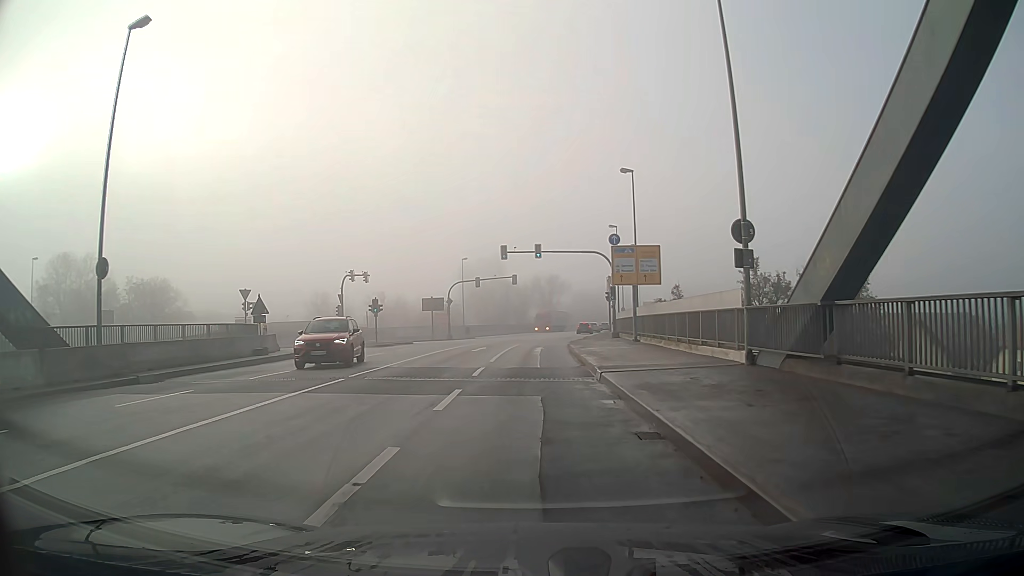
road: primary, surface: asphalt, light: Day
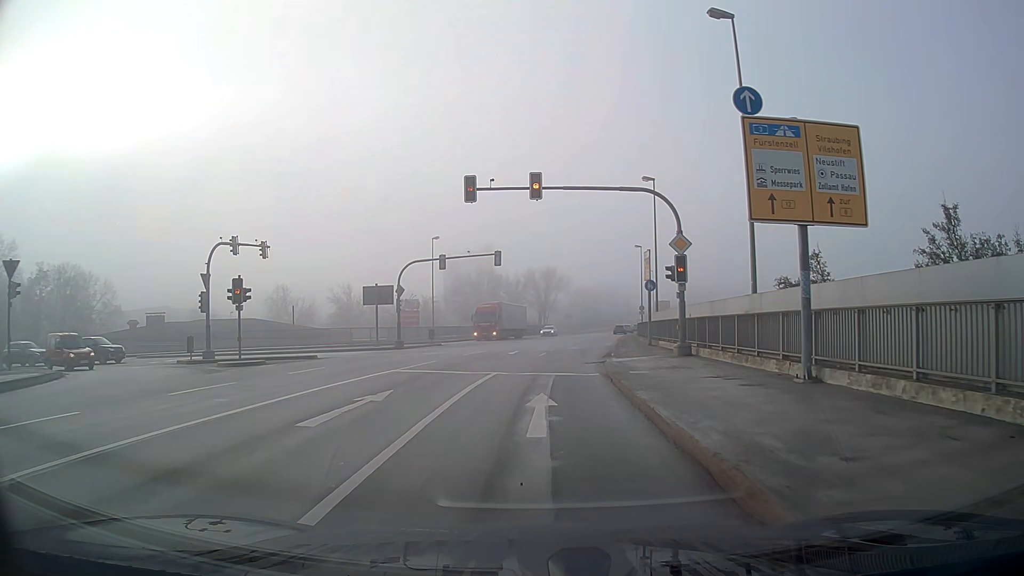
(+0.1, +22.4) m; +1°
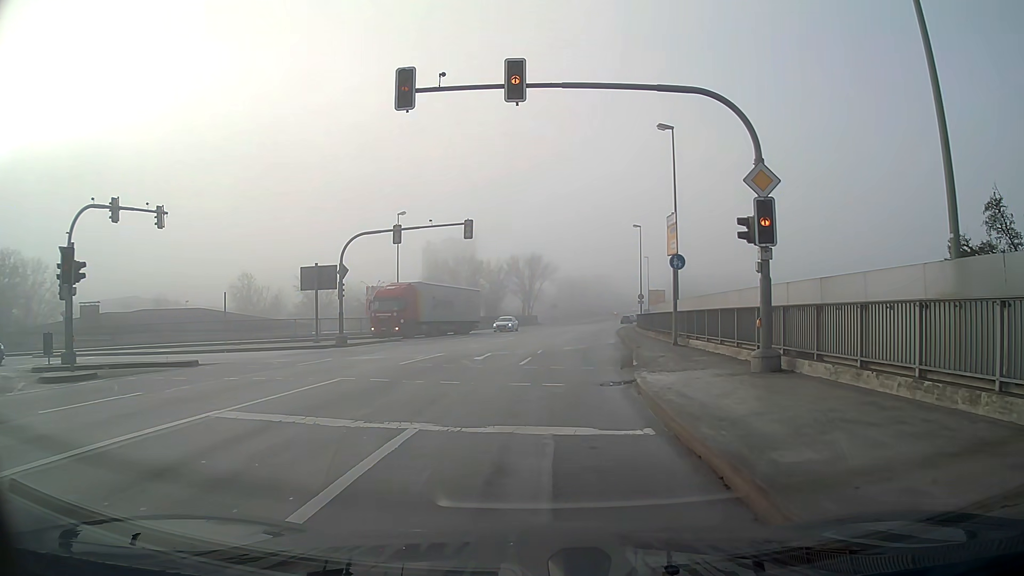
(+0.1, +9.8) m; +1°
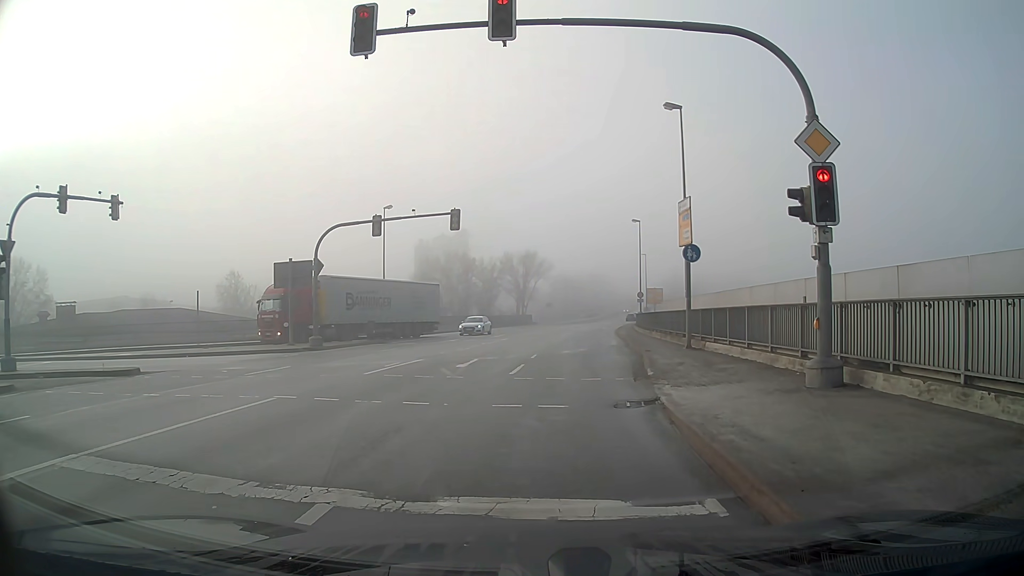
(0.0, +3.0) m; 0°
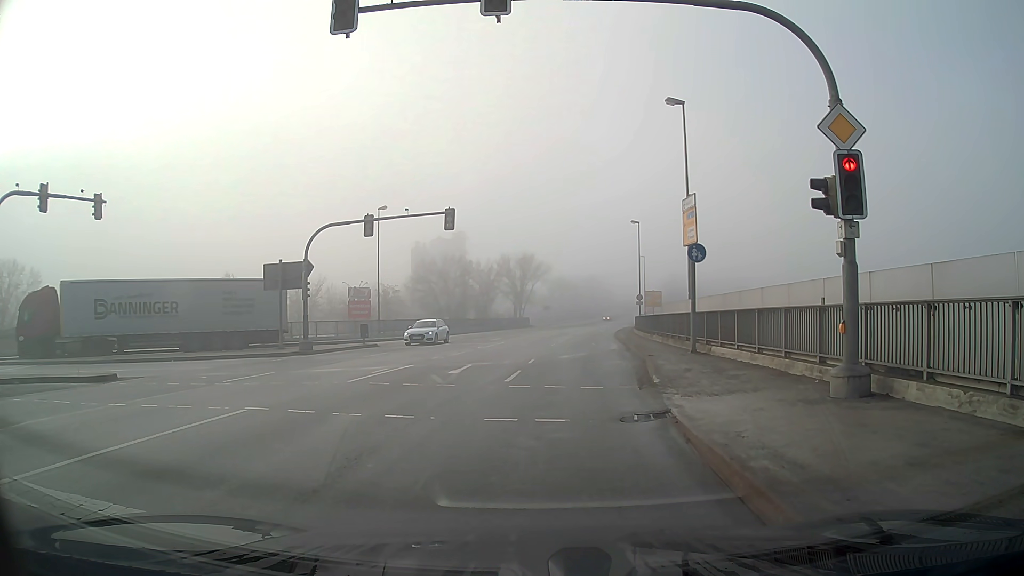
(0.0, +1.1) m; 0°
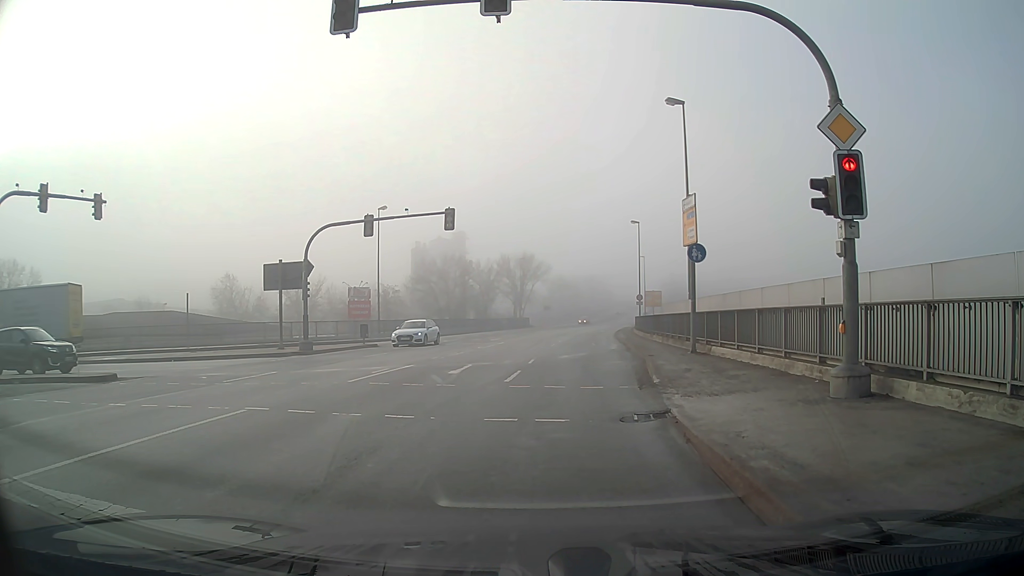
(0.0, 0.0) m; 0°
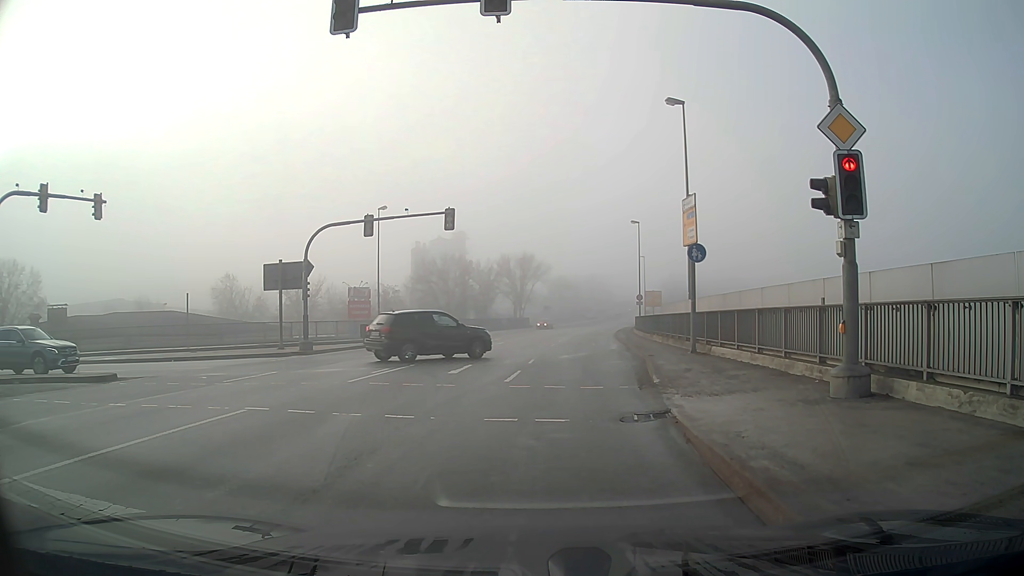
(0.0, 0.0) m; 0°
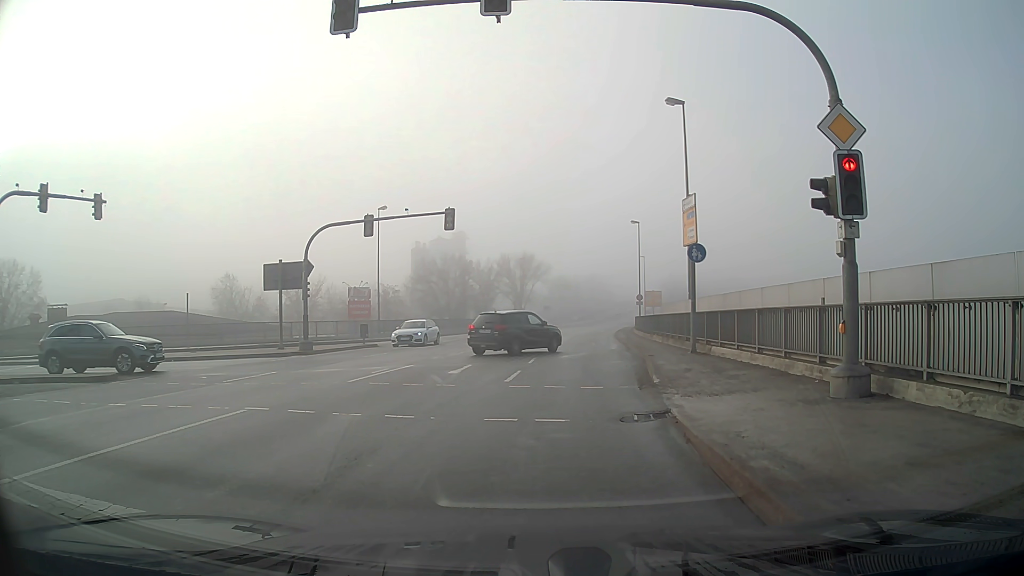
(0.0, 0.0) m; 0°
(0, +10) (+1, +20) (+2, +30) (+3, +40) (+5, +50) (+6, +60) (+8, +70) (+9, +79) (+11, +89) (+13, +99) m
